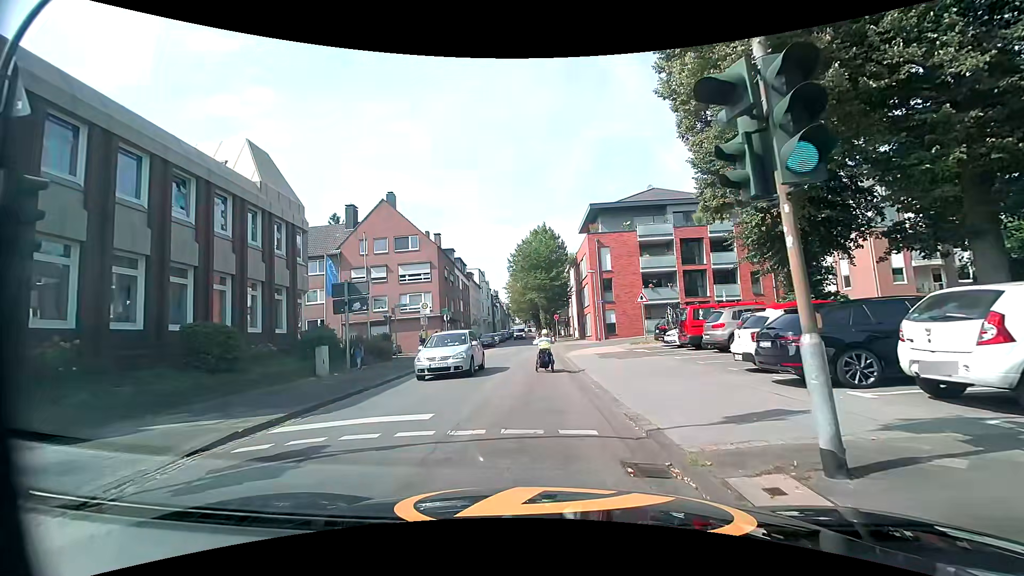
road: residential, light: Day
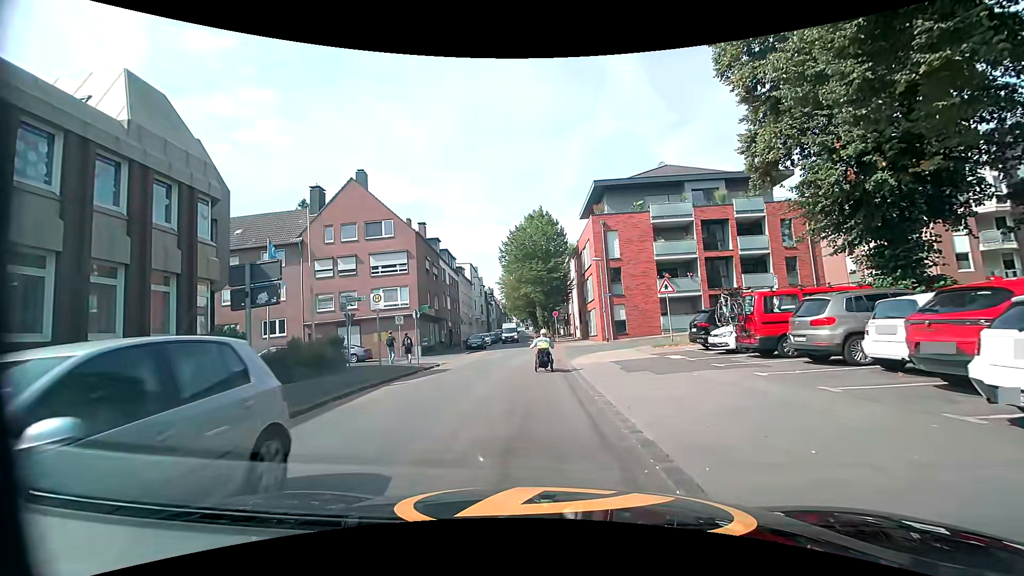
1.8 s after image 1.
(+0.1, +7.1) m; +2°
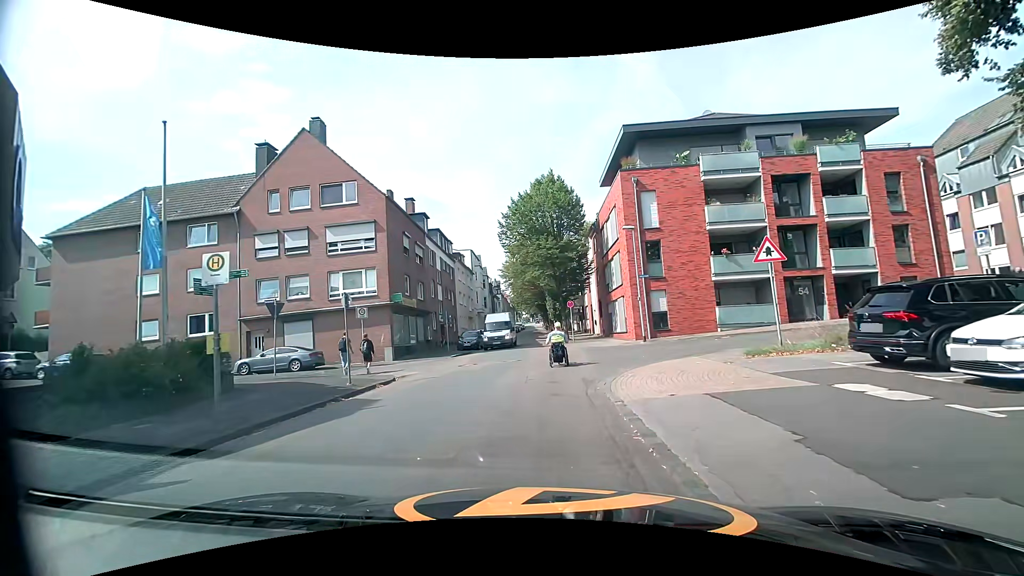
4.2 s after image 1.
(-0.2, +9.9) m; -2°
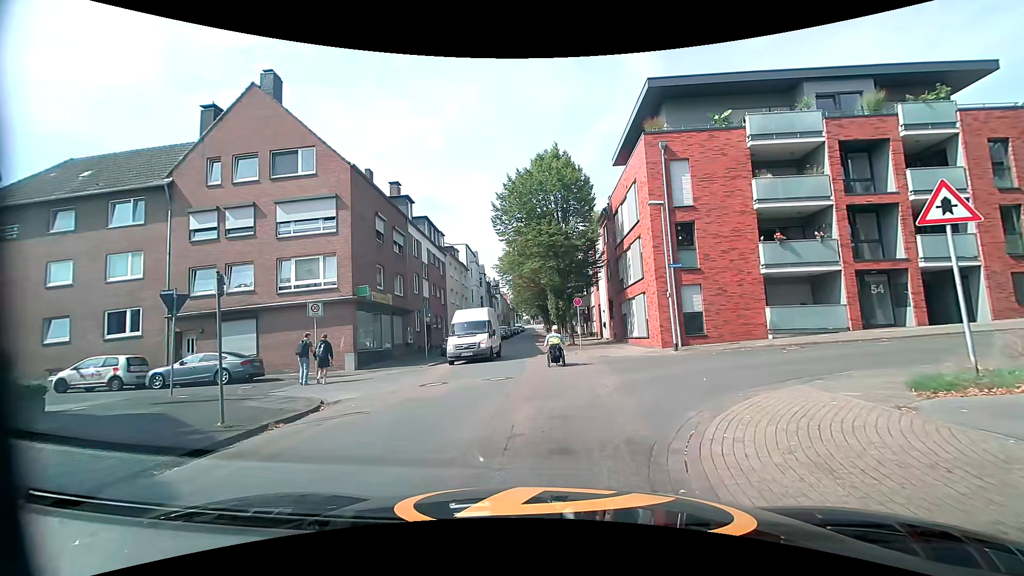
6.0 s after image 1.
(0.0, +5.9) m; +1°
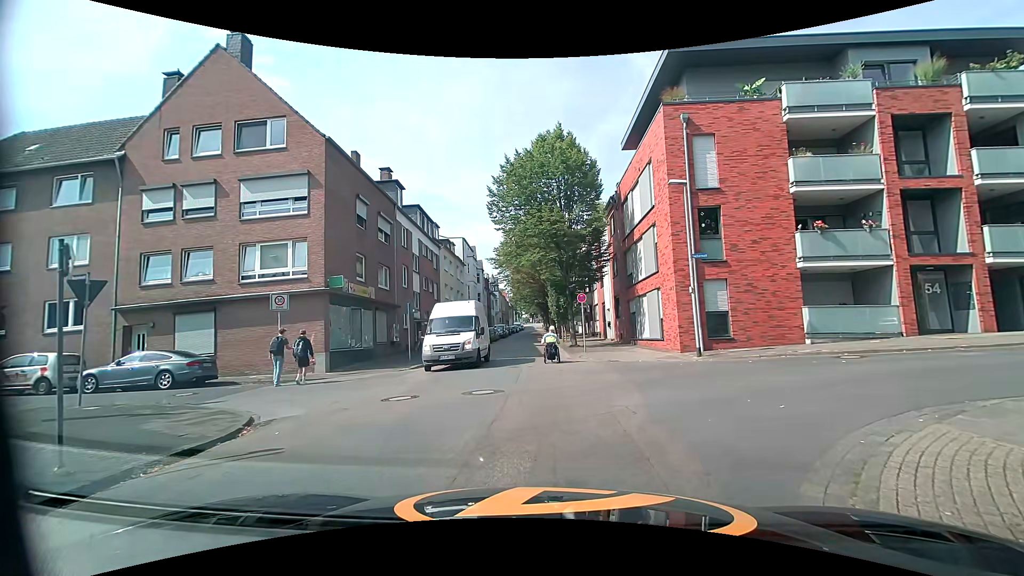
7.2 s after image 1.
(-0.1, +3.0) m; 0°
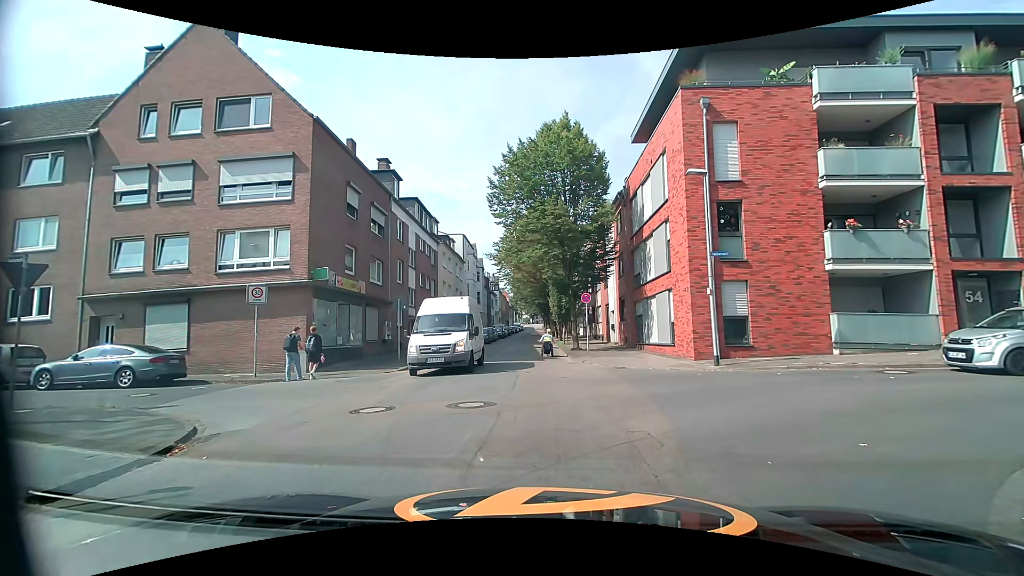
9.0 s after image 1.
(0.0, +1.6) m; +1°
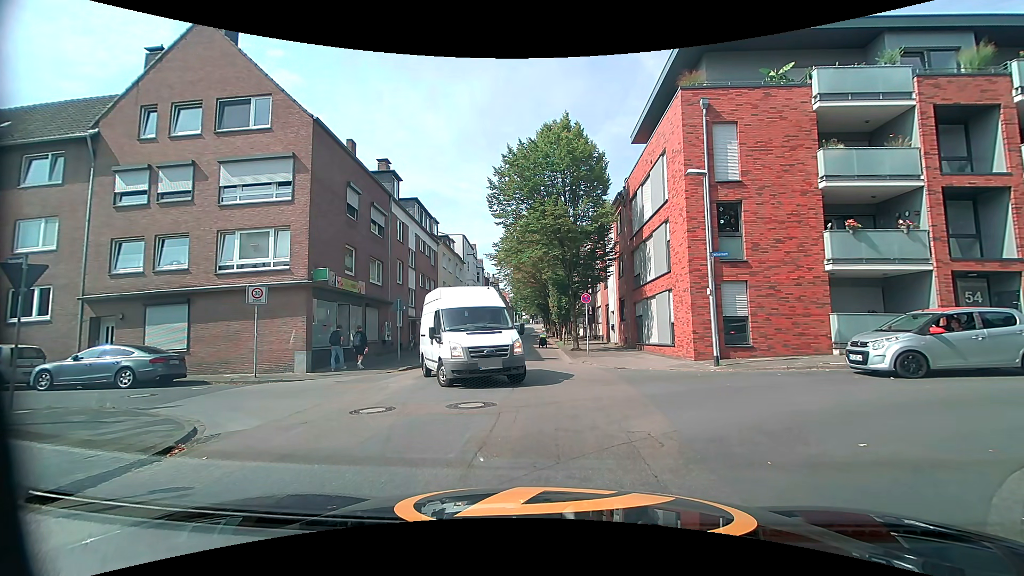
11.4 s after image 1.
(0.0, +0.1) m; 0°
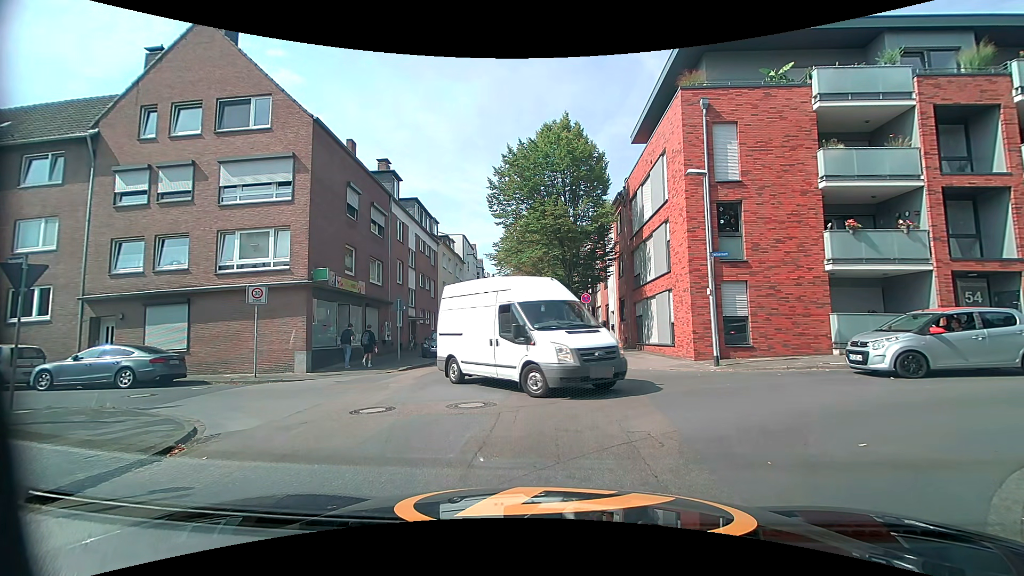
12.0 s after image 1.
(0.0, 0.0) m; 0°
